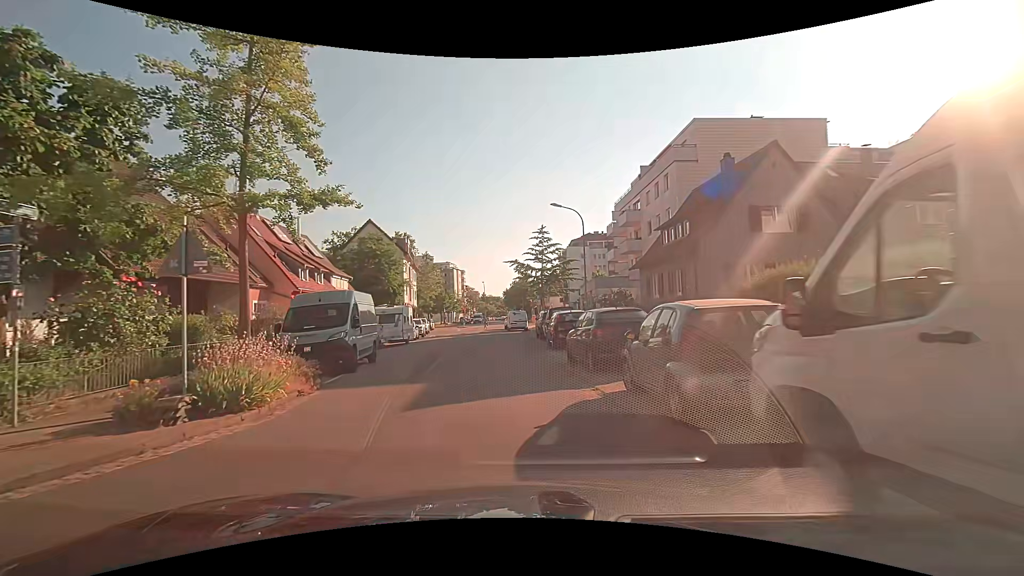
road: residential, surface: asphalt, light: Day
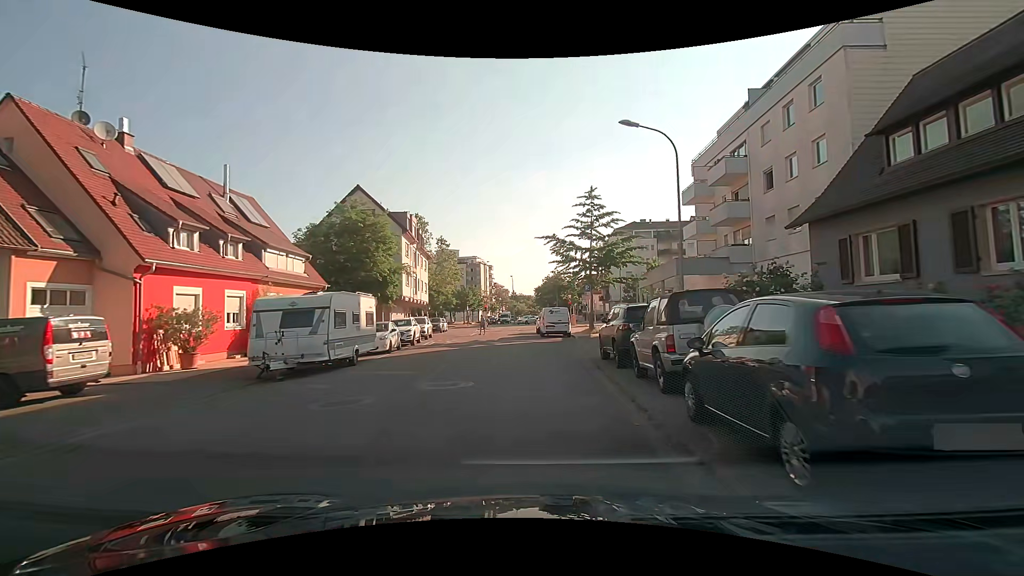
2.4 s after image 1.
(-0.8, +15.4) m; -4°
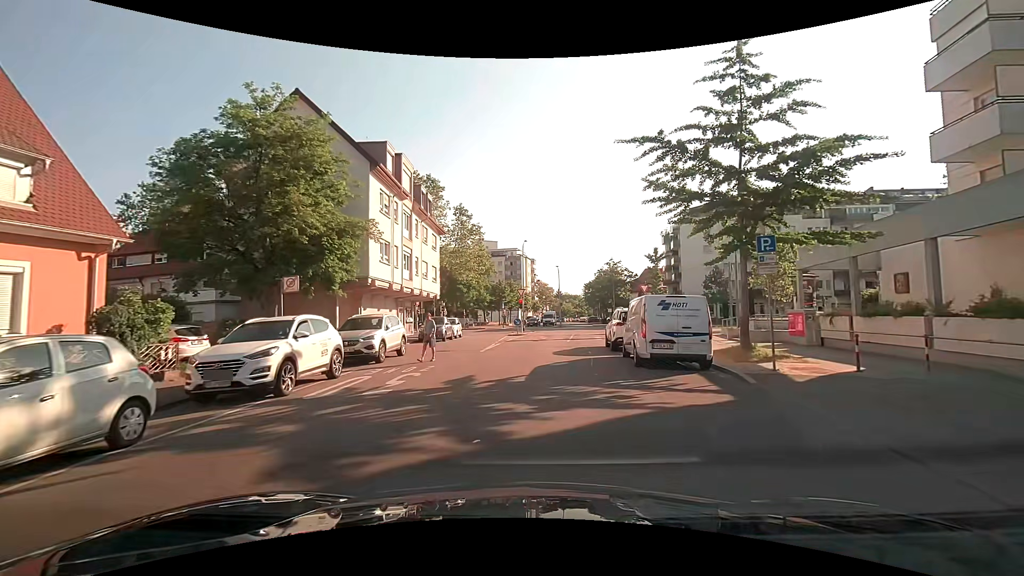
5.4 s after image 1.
(-0.8, +19.5) m; -6°
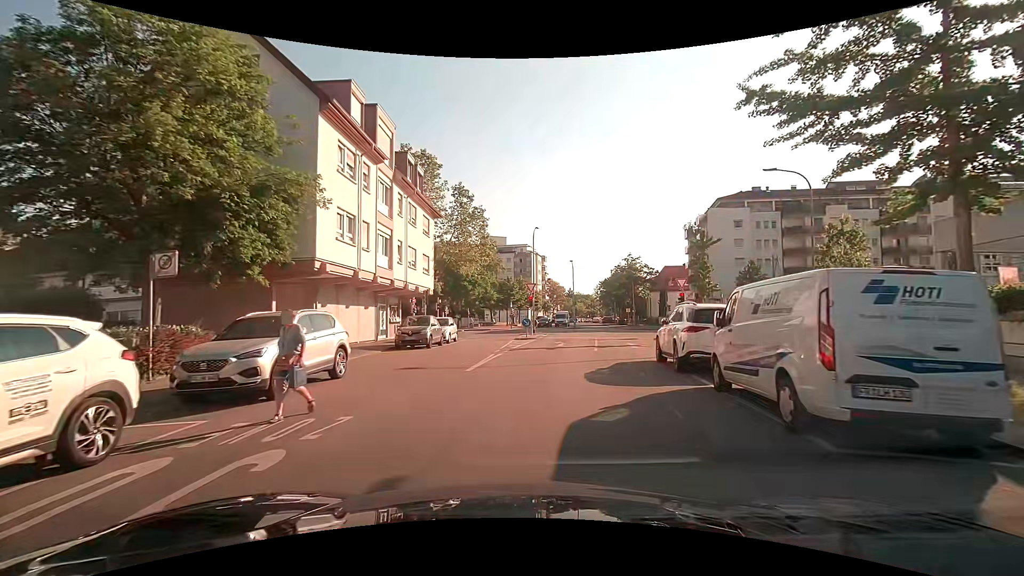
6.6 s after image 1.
(-0.1, +7.5) m; 0°
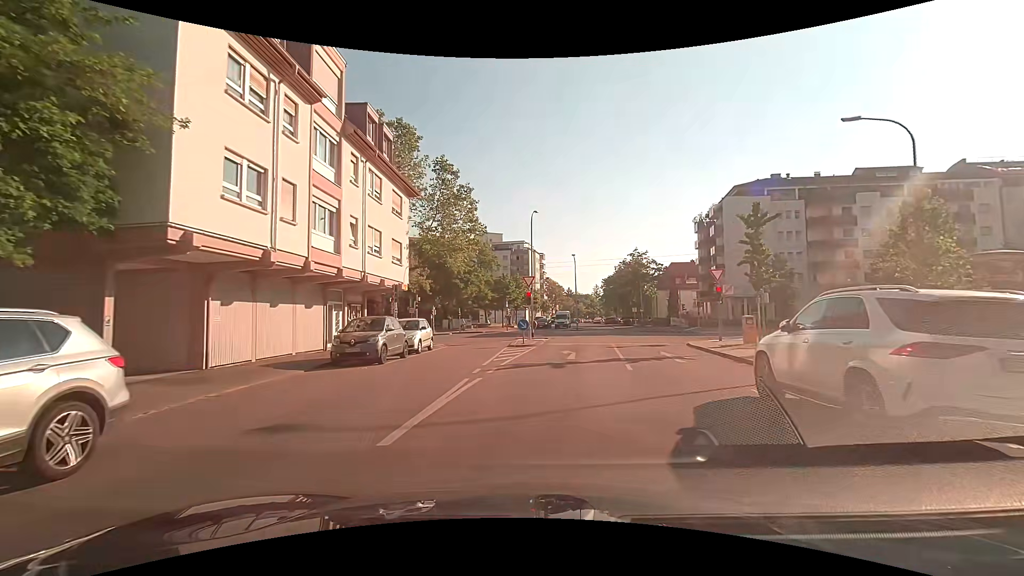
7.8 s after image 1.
(0.0, +7.1) m; 0°
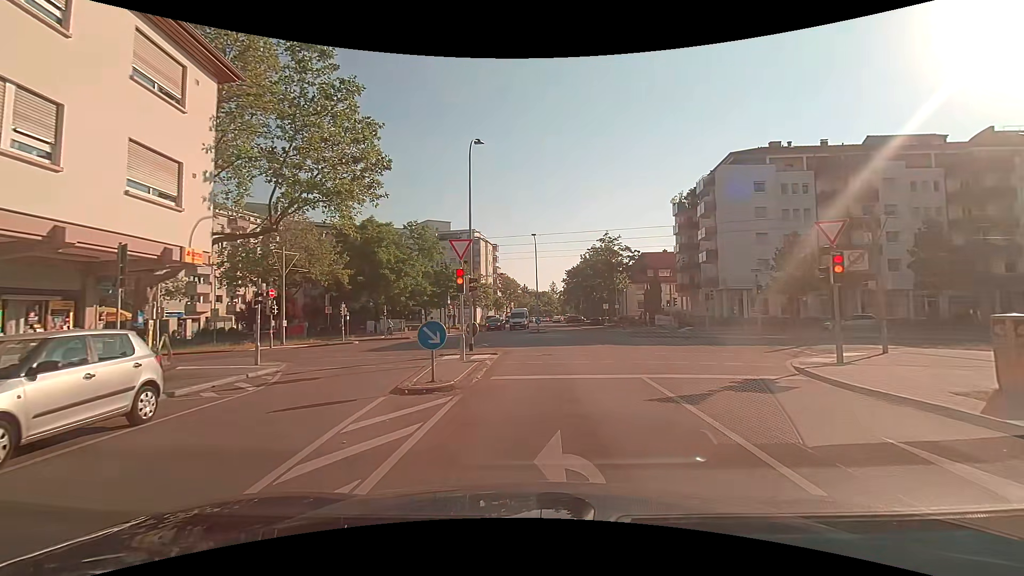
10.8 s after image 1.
(+0.5, +14.8) m; +4°
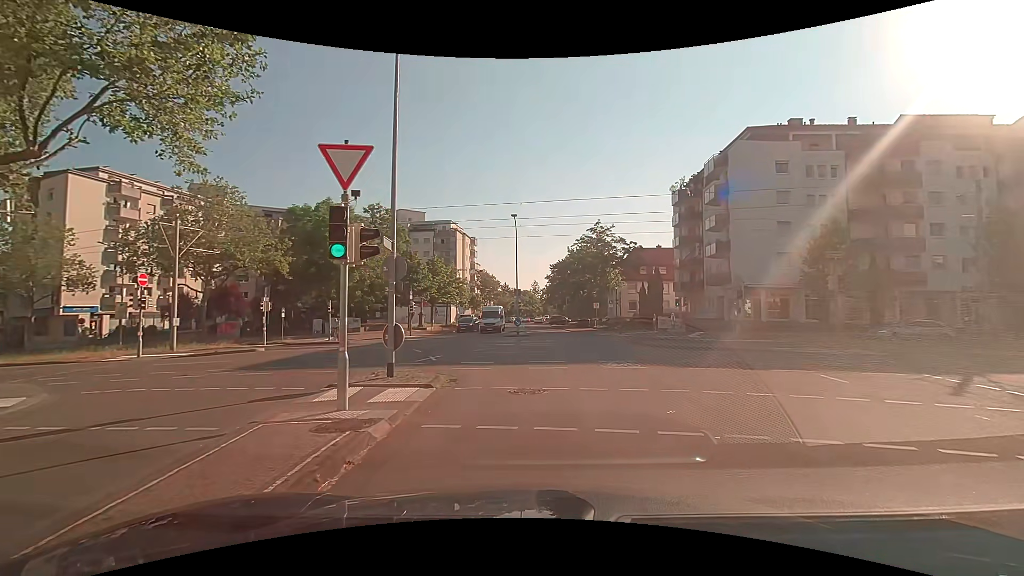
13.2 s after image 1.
(+0.3, +9.0) m; +1°
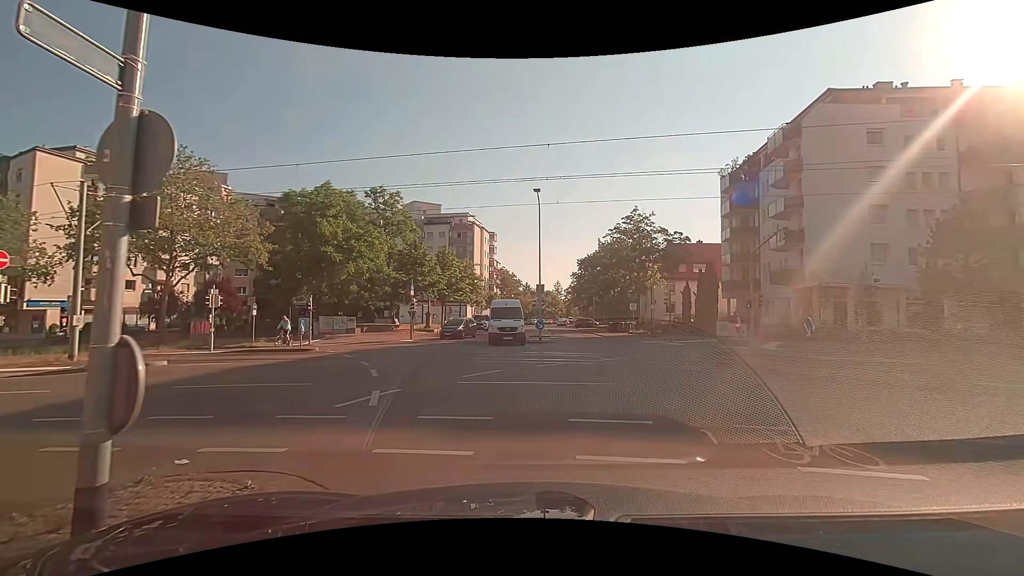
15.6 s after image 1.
(+0.1, +8.1) m; -2°
(0, +10) (-3, +20) (-9, +28) (-18, +32) (-27, +34) (-37, +36) (-47, +38) (-57, +39) (-67, +41) (-77, +43) m
